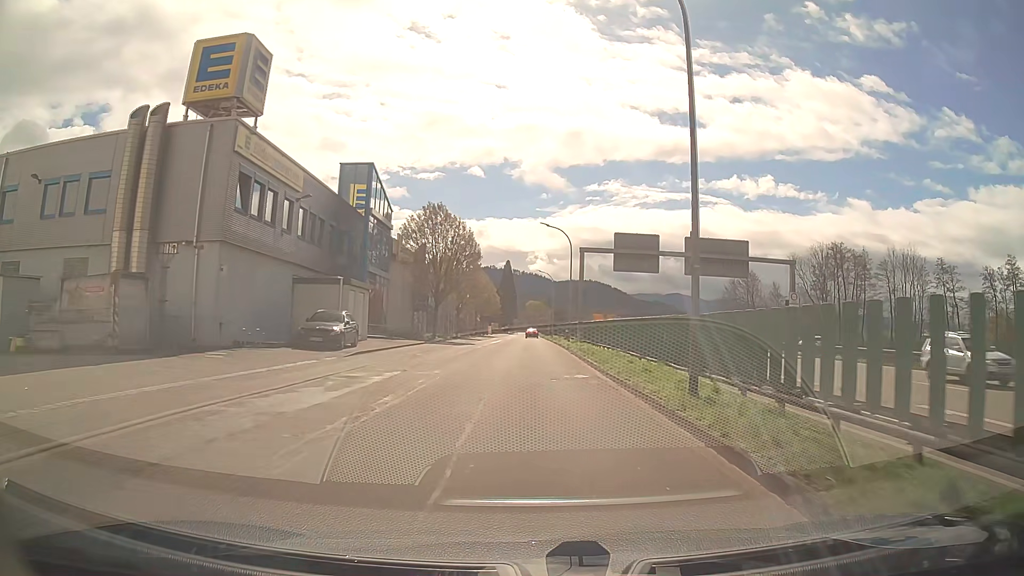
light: Day
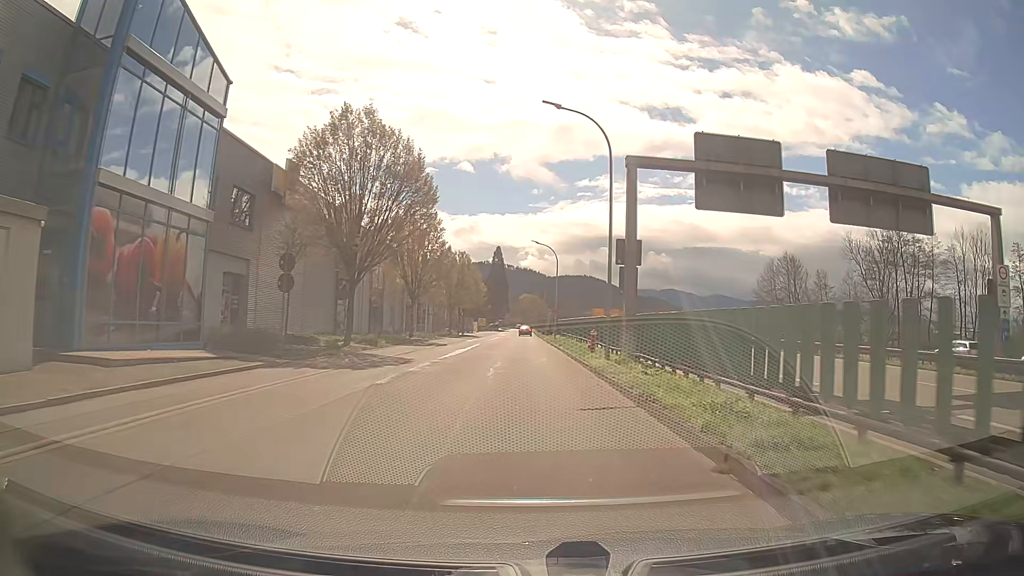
(-0.1, +25.1) m; 0°
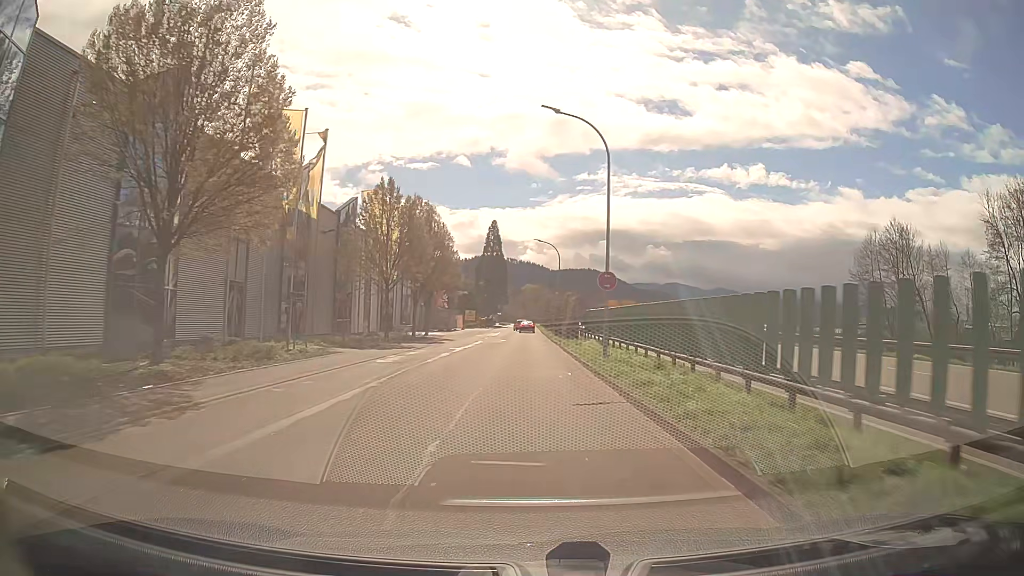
(-0.1, +34.3) m; 0°
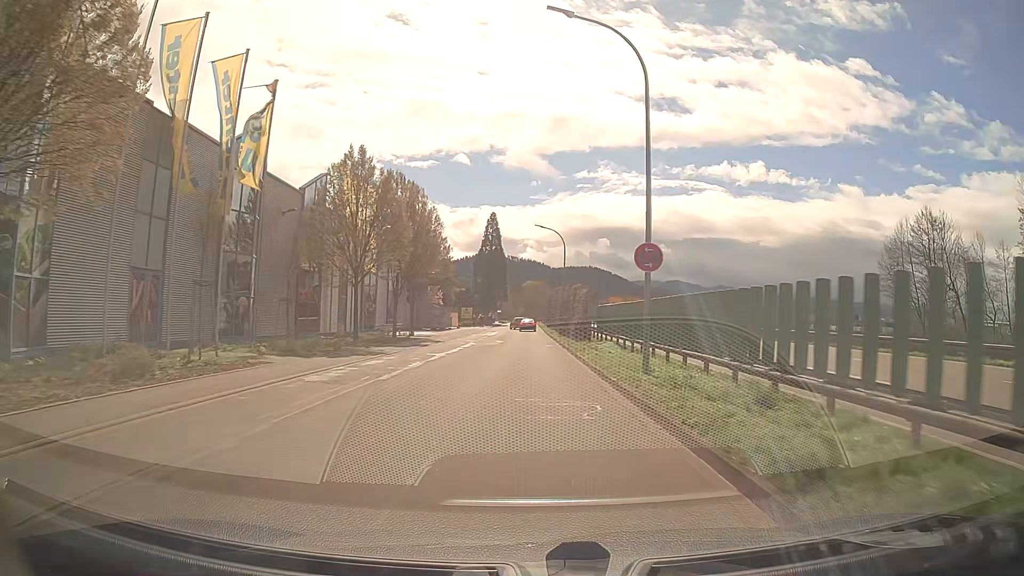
(0.0, +7.2) m; +1°
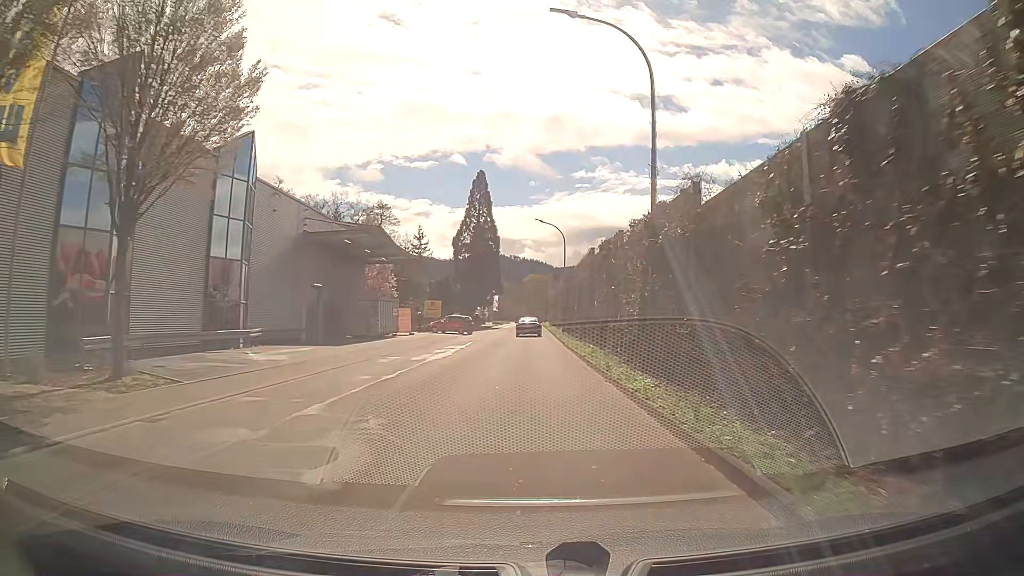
(-0.3, +35.2) m; -1°
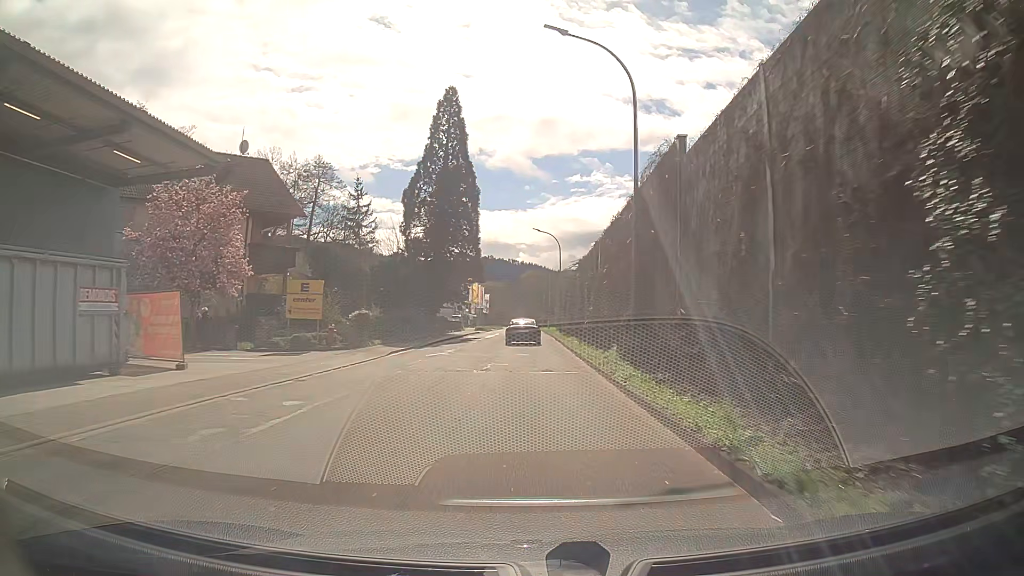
(+0.1, +34.2) m; 0°
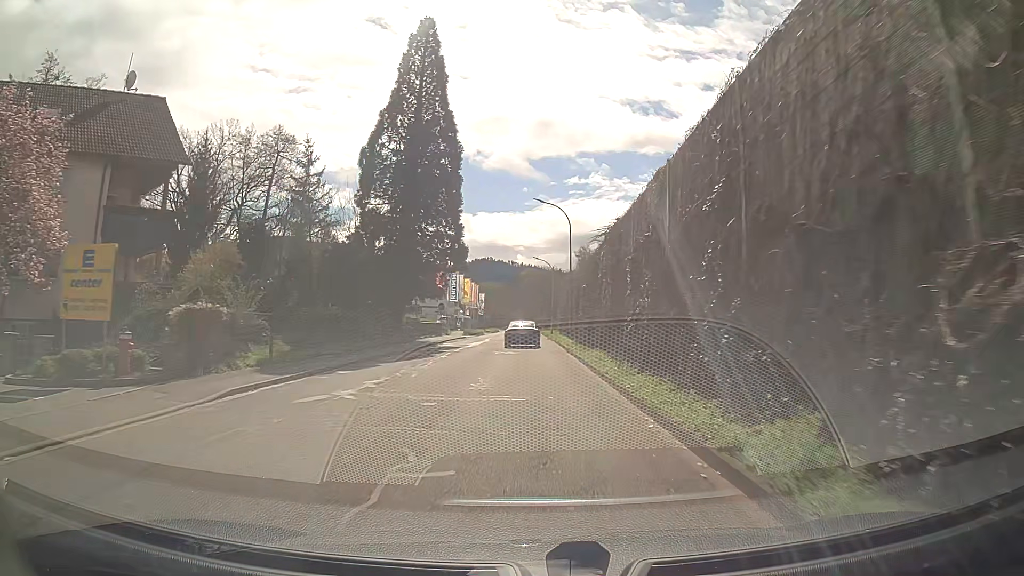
(0.0, +14.0) m; 0°
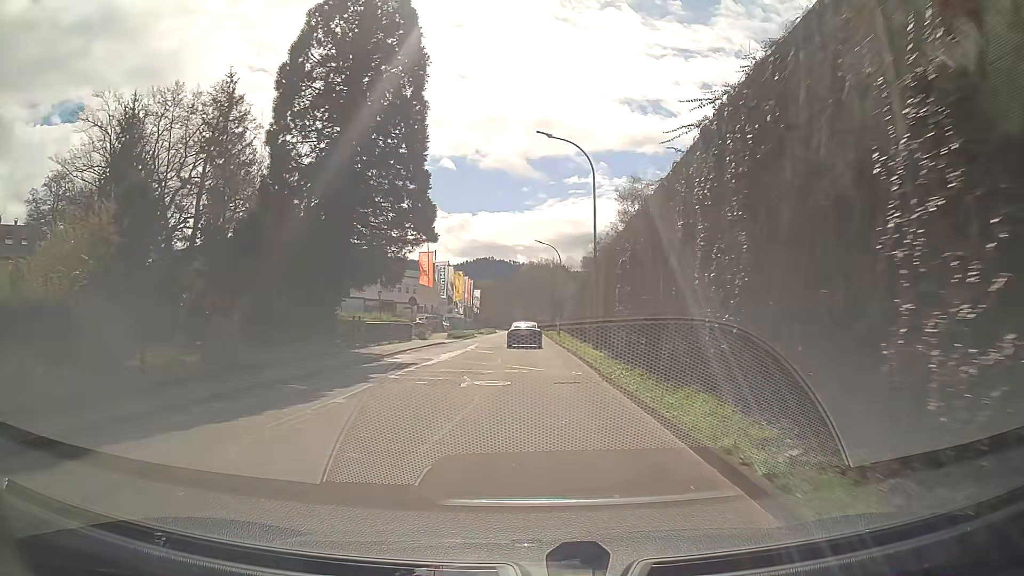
(0.0, +14.3) m; 0°
(0, +10) (0, +20) (0, +30) (0, +40) (+1, +50) (+1, +60) (+1, +70) (+1, +80) (+1, +90) (+1, +100) m
